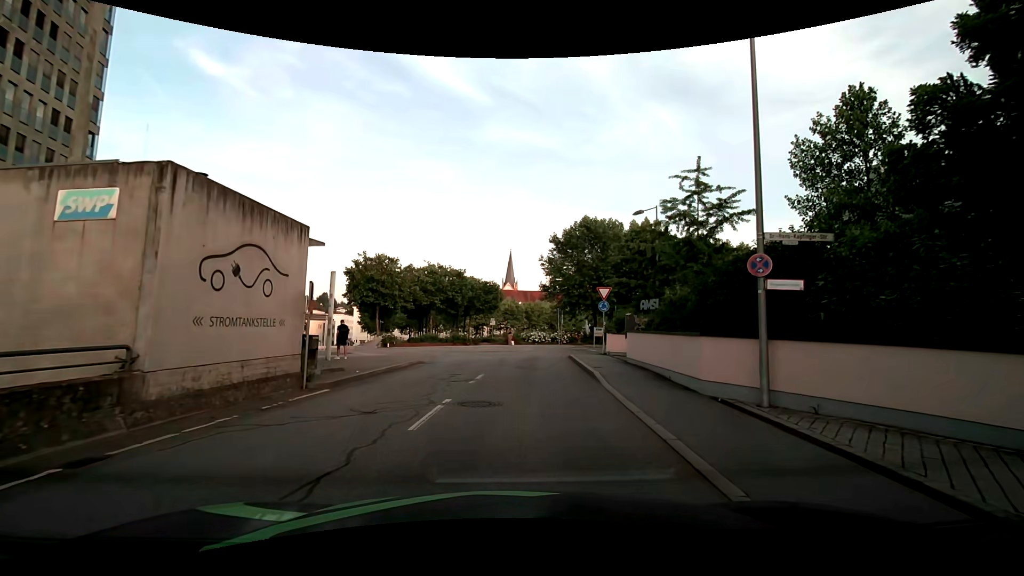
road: residential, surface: asphalt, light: Day
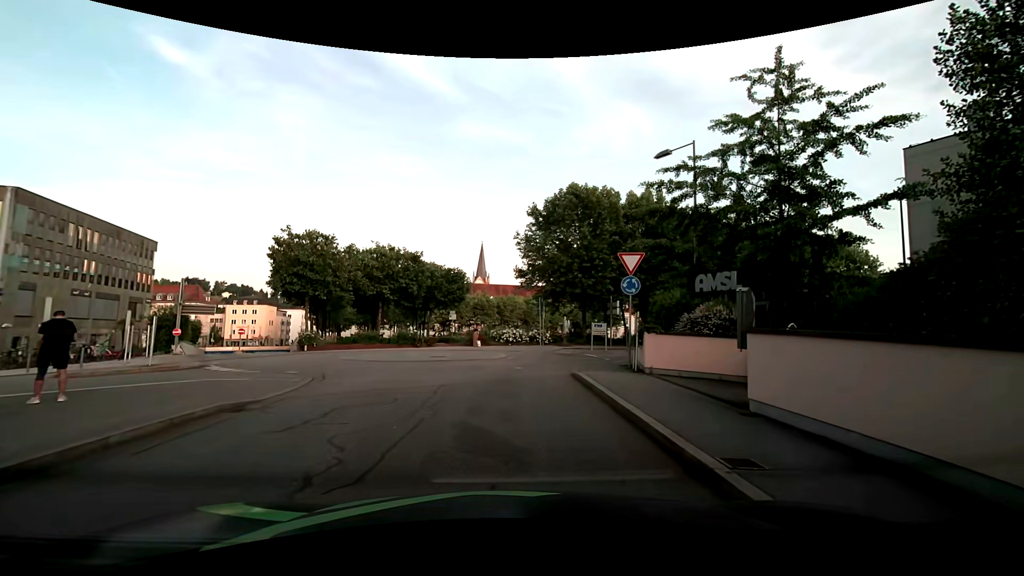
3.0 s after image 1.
(+0.3, +11.8) m; +4°
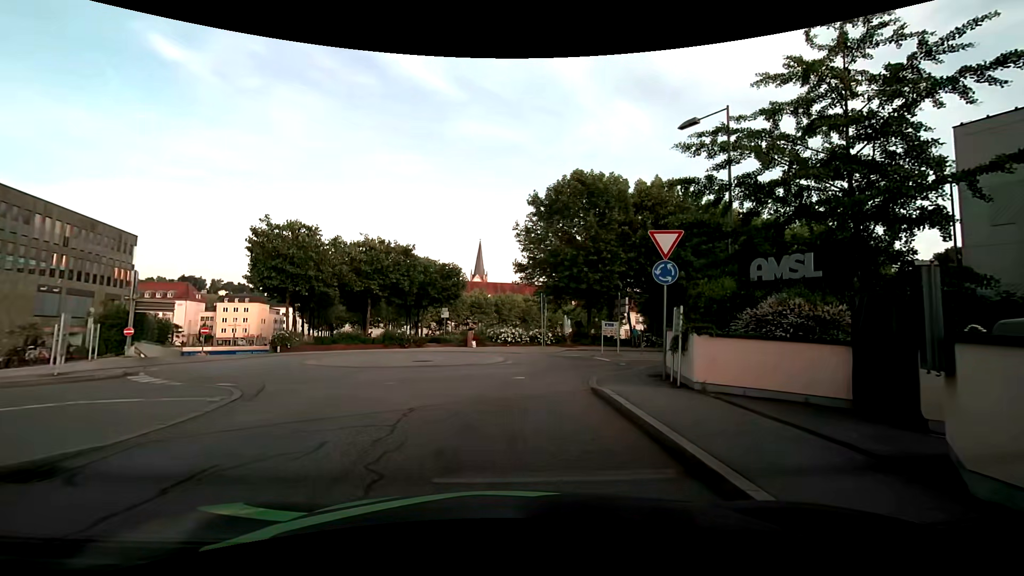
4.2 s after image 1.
(-0.1, +3.6) m; -2°
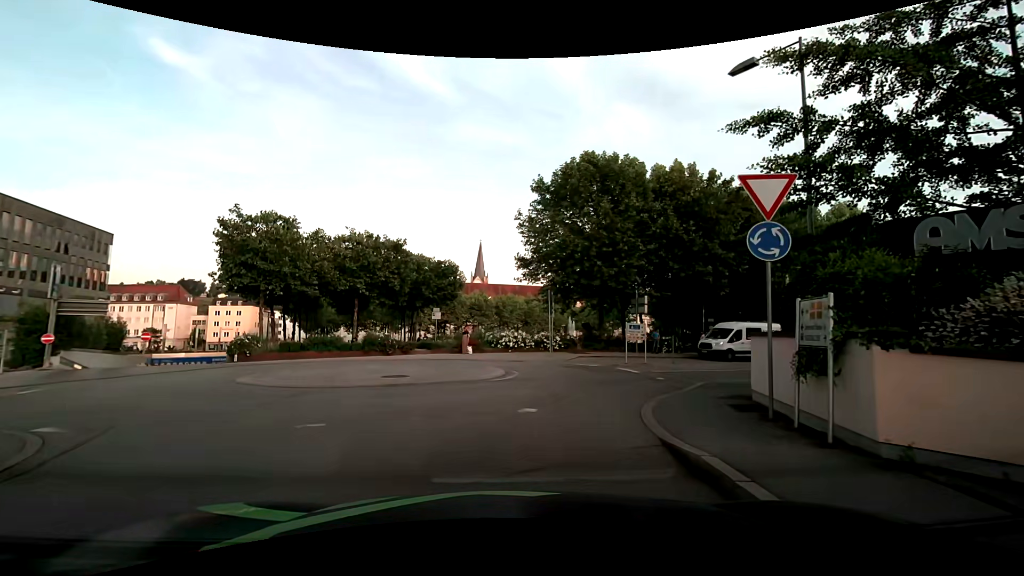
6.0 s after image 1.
(+0.1, +4.8) m; +1°
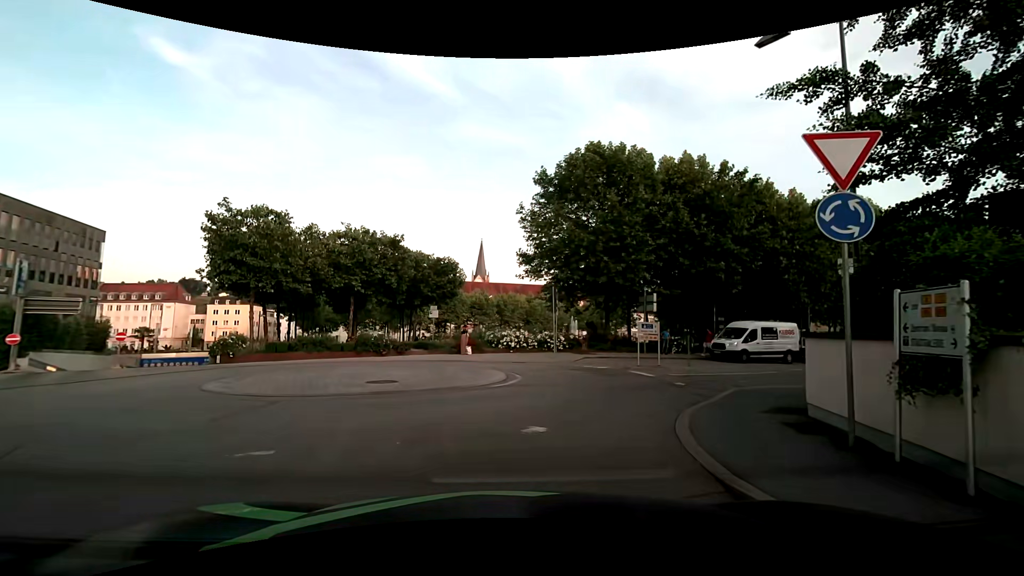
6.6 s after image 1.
(0.0, +1.6) m; -1°
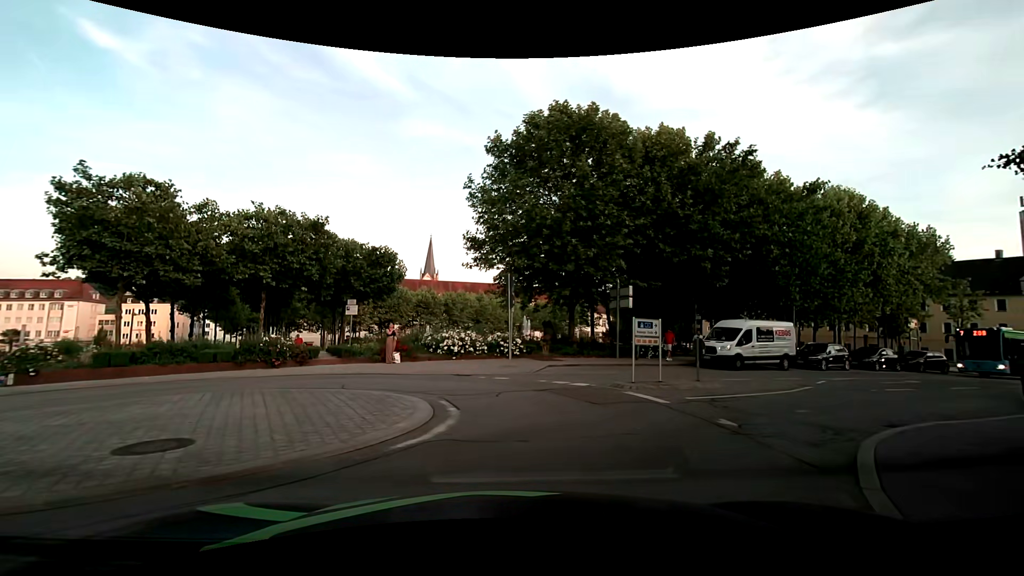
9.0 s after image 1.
(+0.1, +6.1) m; +6°
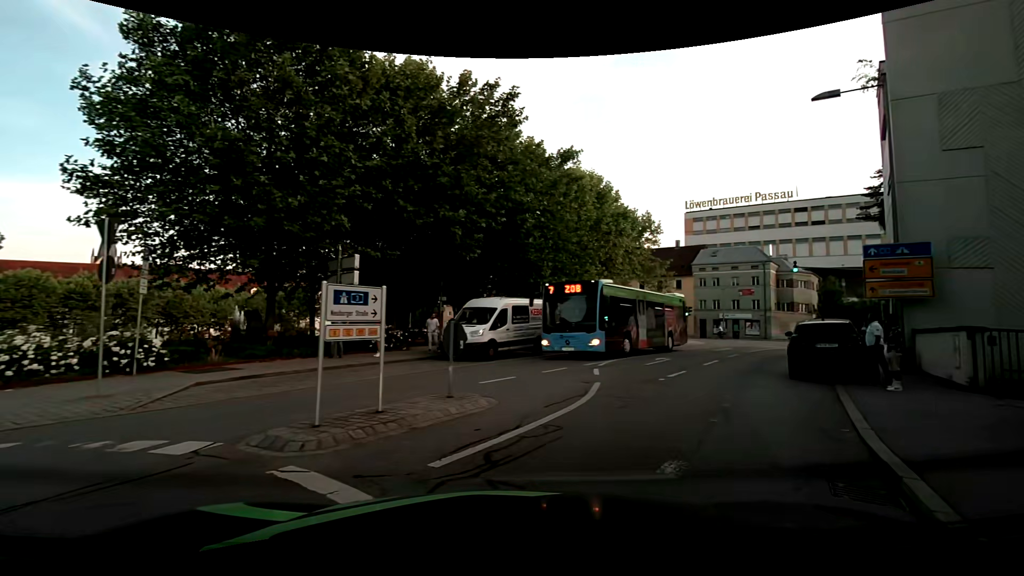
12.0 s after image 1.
(+1.4, +7.0) m; +28°
